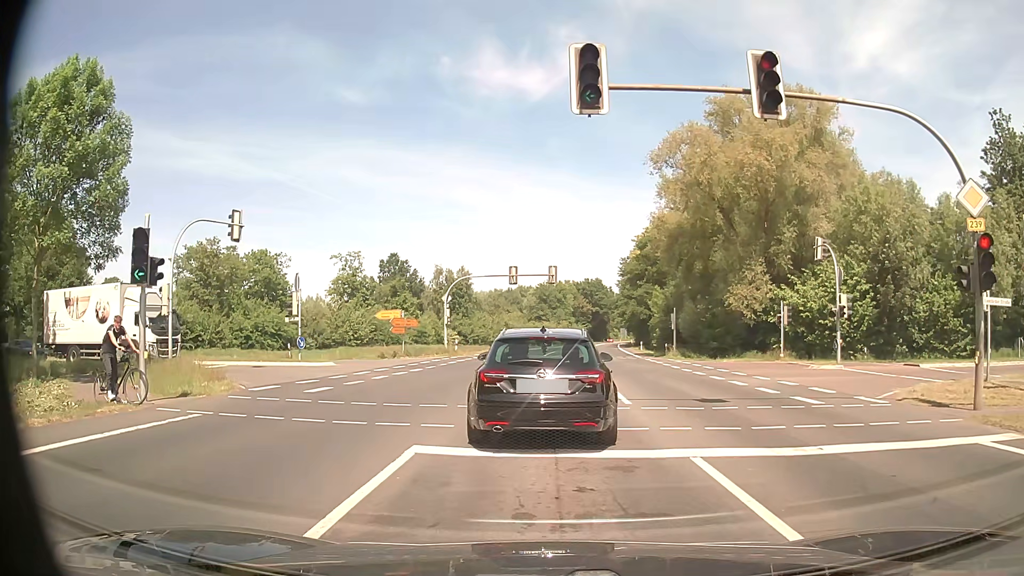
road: primary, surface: asphalt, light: Day
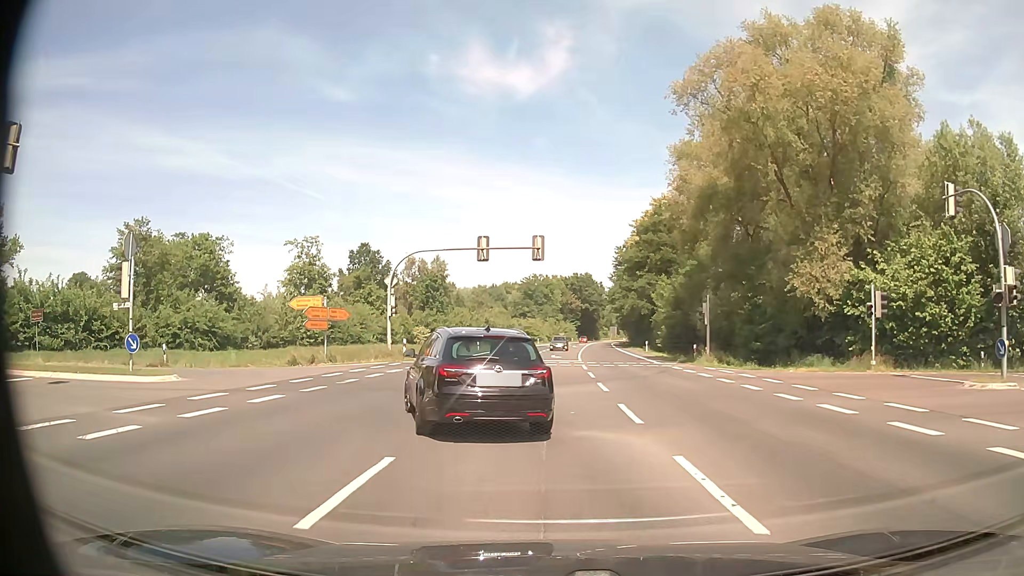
(+0.2, +14.7) m; +1°
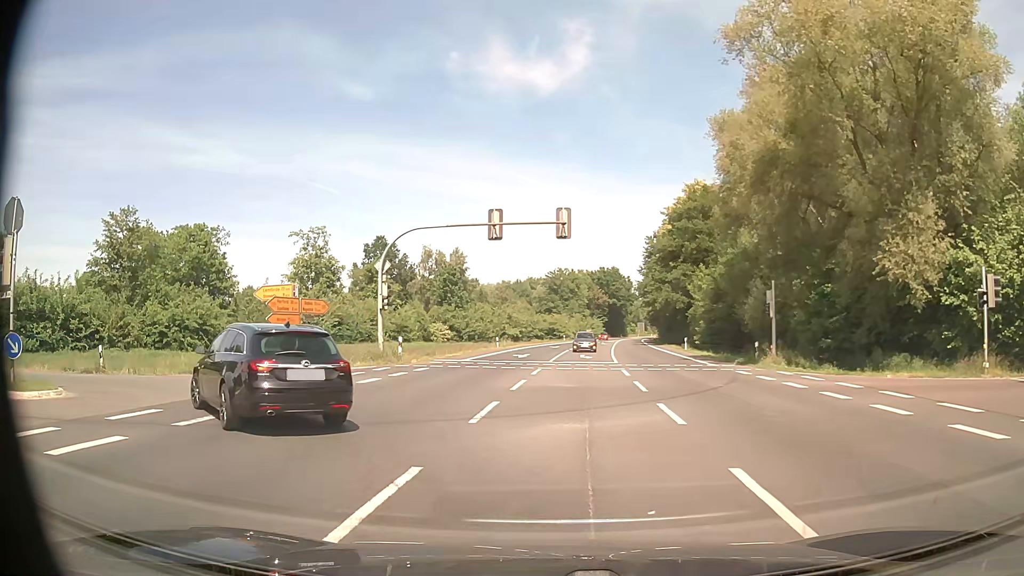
(0.0, +7.0) m; -1°
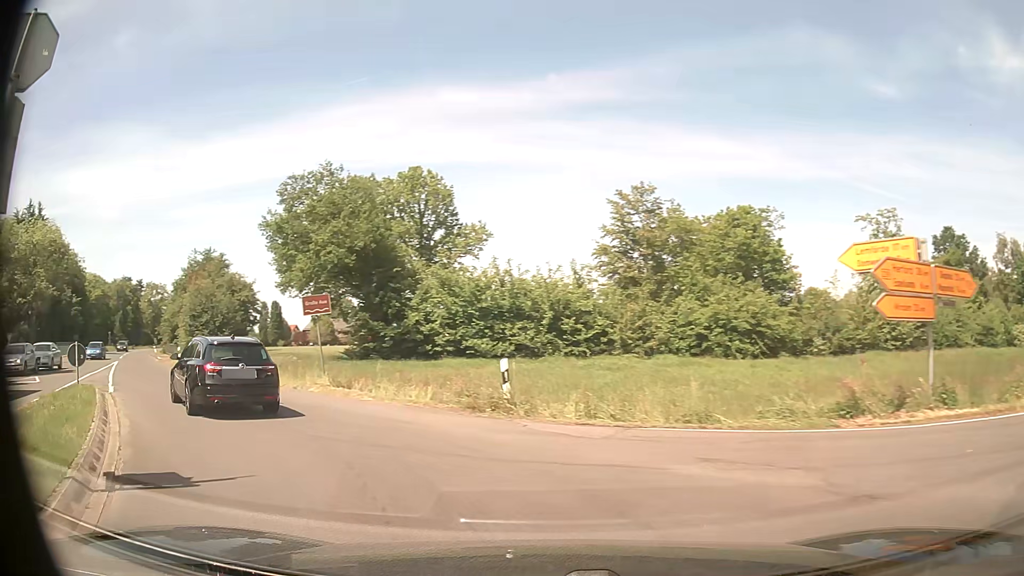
(-4.8, +13.1) m; -47°
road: secondary
(-3, +9) (-9, +17) (-16, +25) (-22, +32) (-29, +40) (-35, +48) (-41, +56) (-47, +64) (-53, +72) (-59, +80) m
